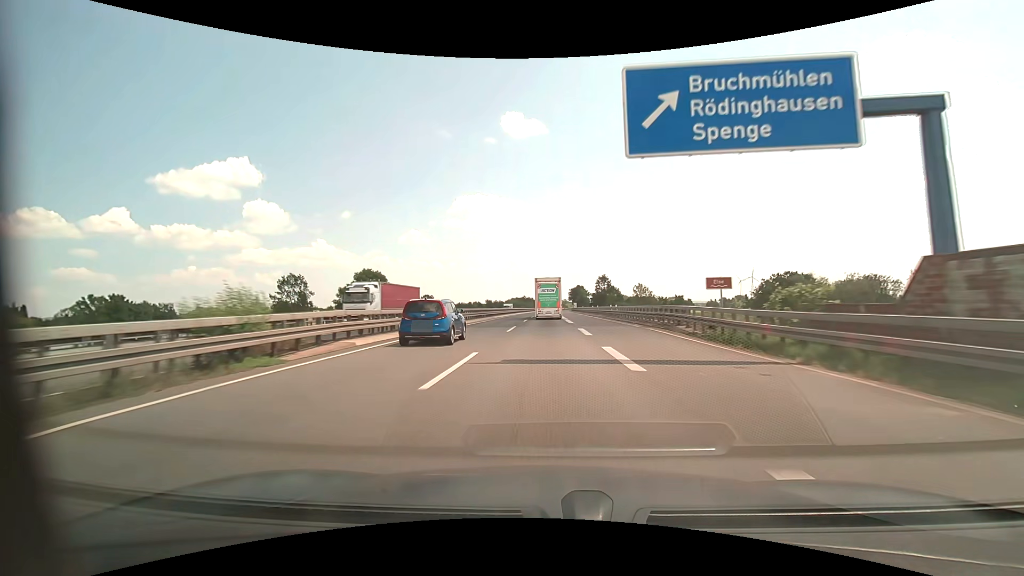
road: motorway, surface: asphalt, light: Day
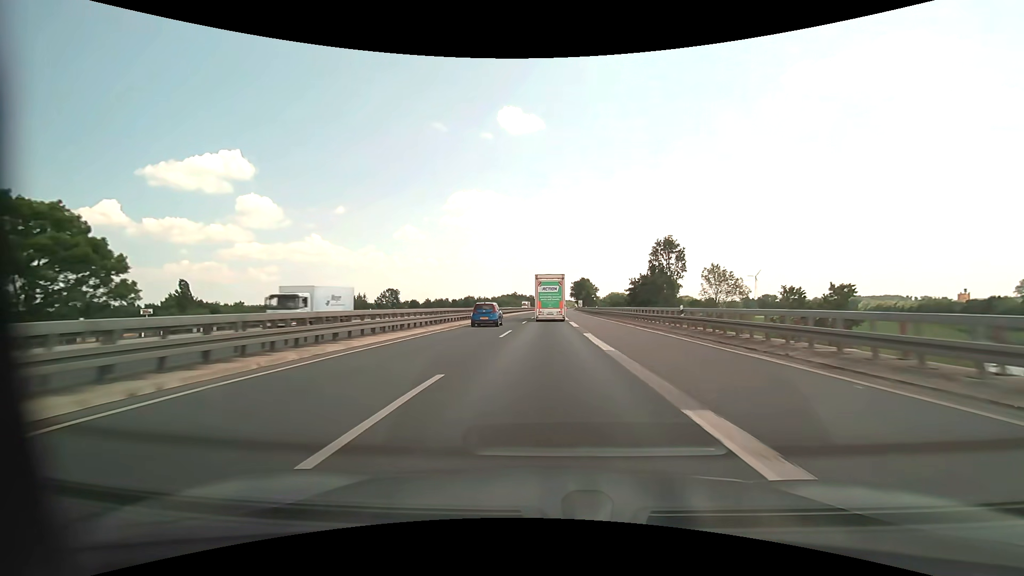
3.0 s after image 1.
(+0.5, +76.3) m; +1°
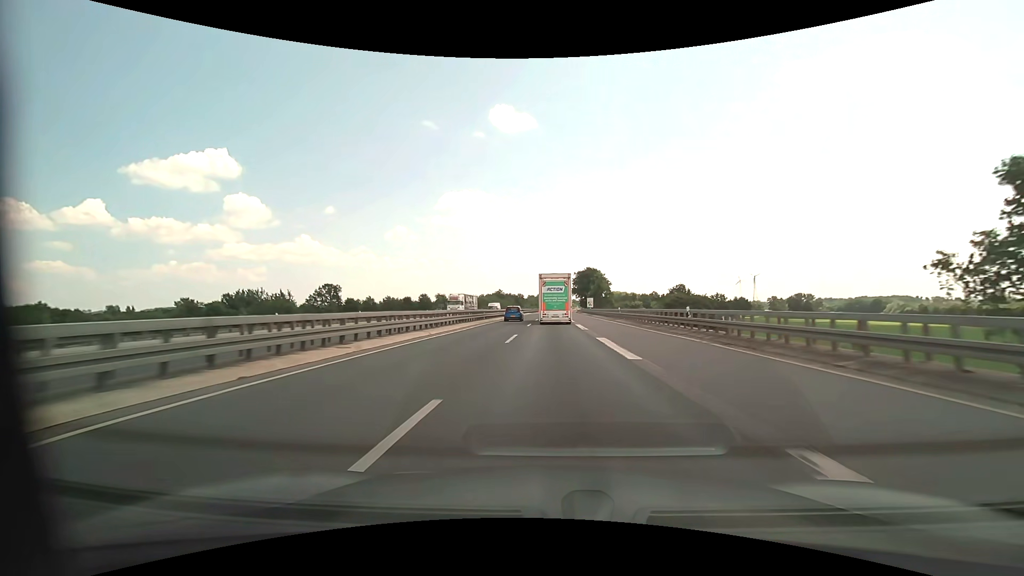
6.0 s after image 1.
(+0.3, +74.0) m; +1°
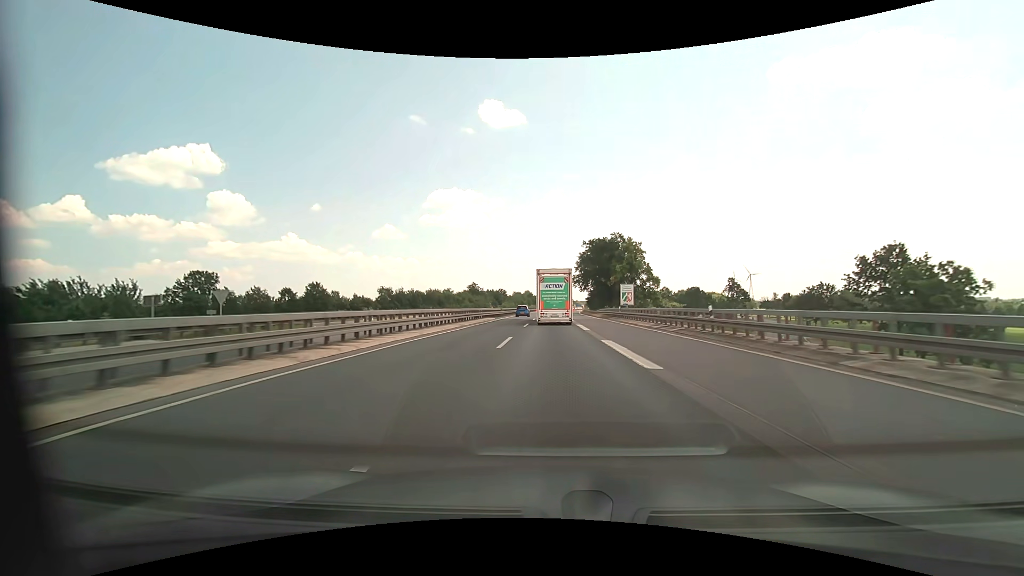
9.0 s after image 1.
(+0.9, +74.8) m; +1°
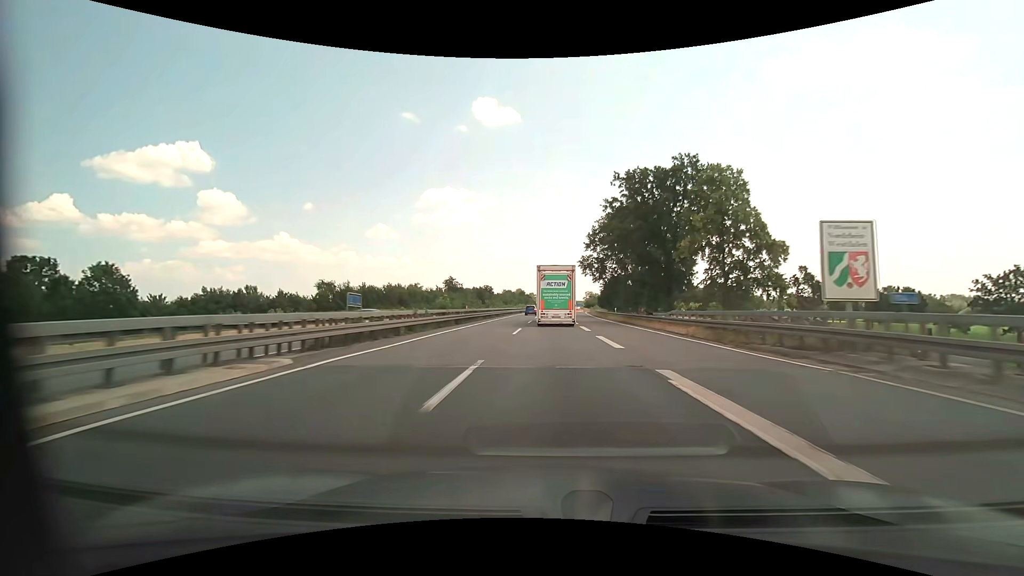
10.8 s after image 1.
(+0.2, +45.5) m; +1°
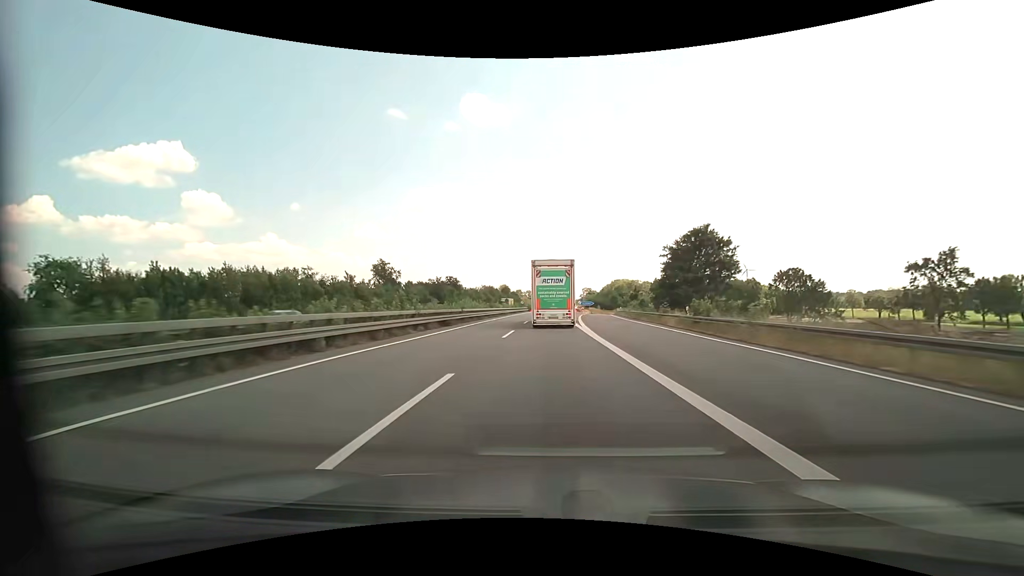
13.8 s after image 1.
(+0.9, +74.2) m; +1°
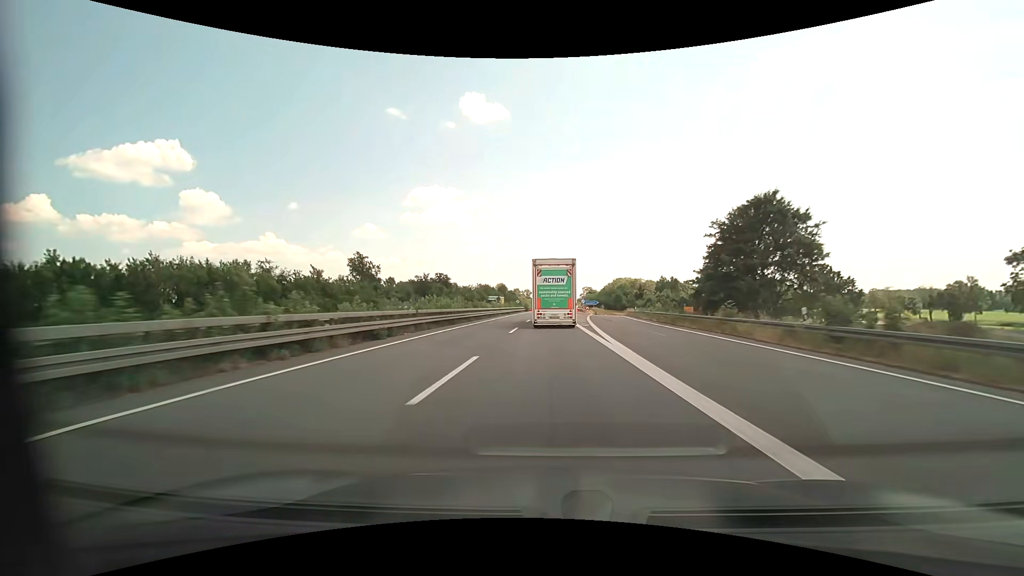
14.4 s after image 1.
(0.0, +14.6) m; 0°
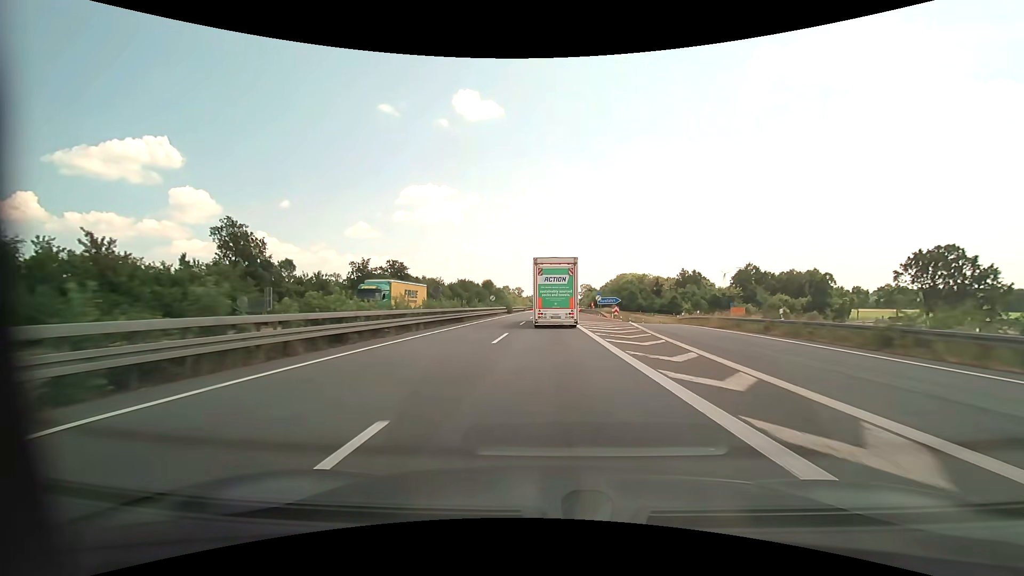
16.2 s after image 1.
(+0.3, +42.9) m; +1°
(0, +10) (0, +20) (0, +30) (0, +40) (+1, +50) (+1, +60) (+1, +70) (+1, +80) (+2, +90) (+2, +100) m
